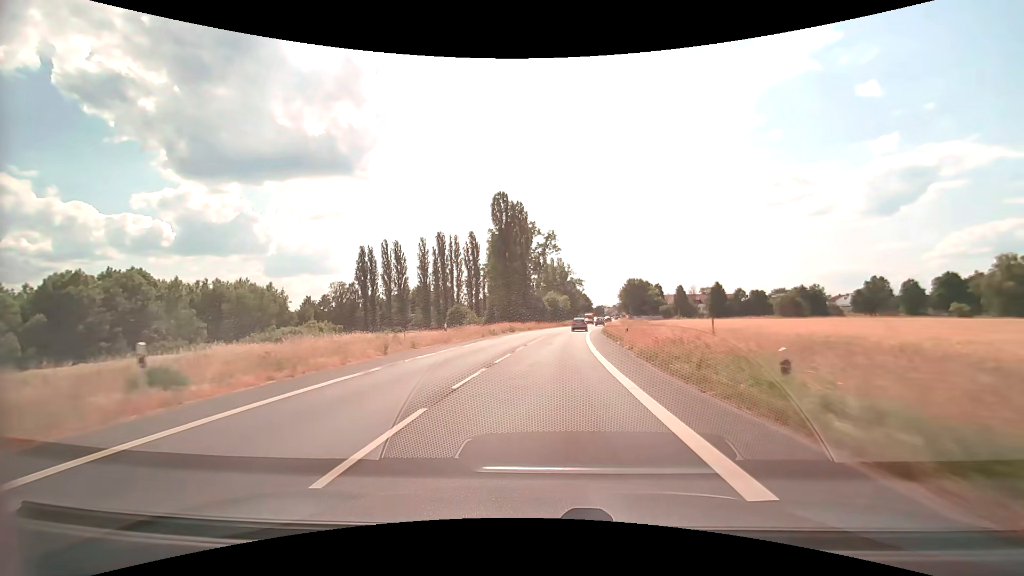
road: secondary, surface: asphalt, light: Day
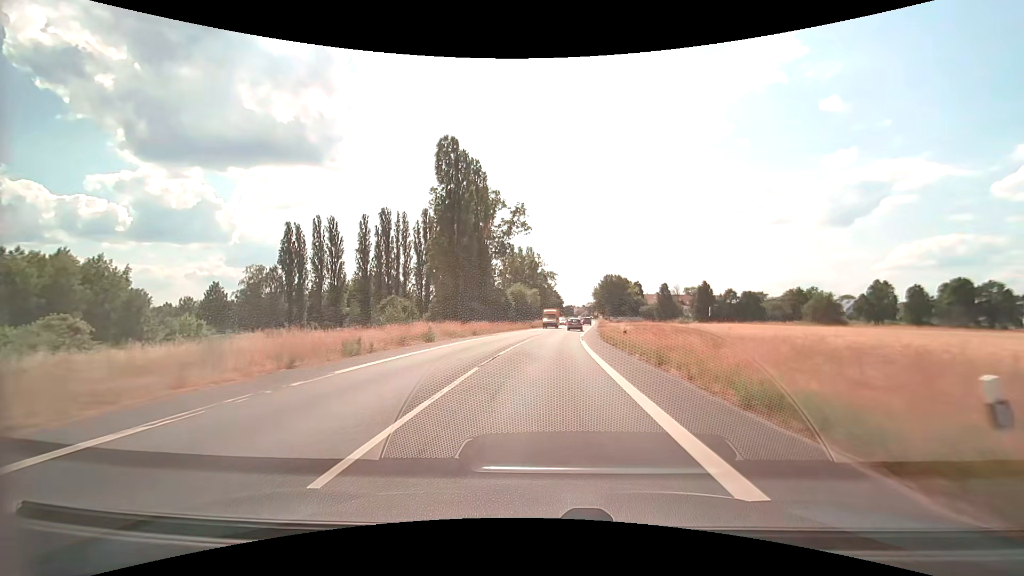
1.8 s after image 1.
(+0.9, +28.7) m; +4°
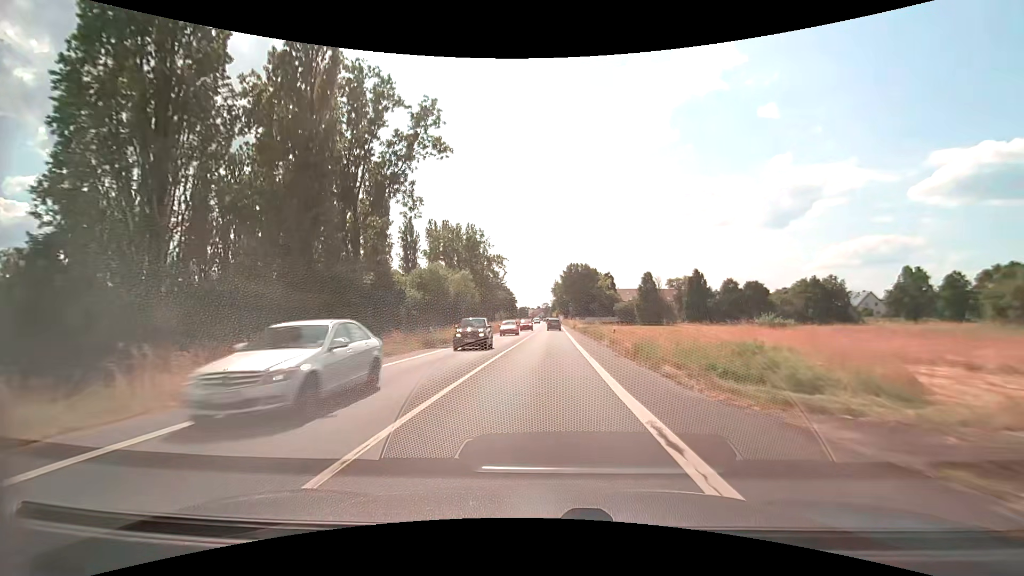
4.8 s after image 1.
(+2.2, +47.3) m; +5°
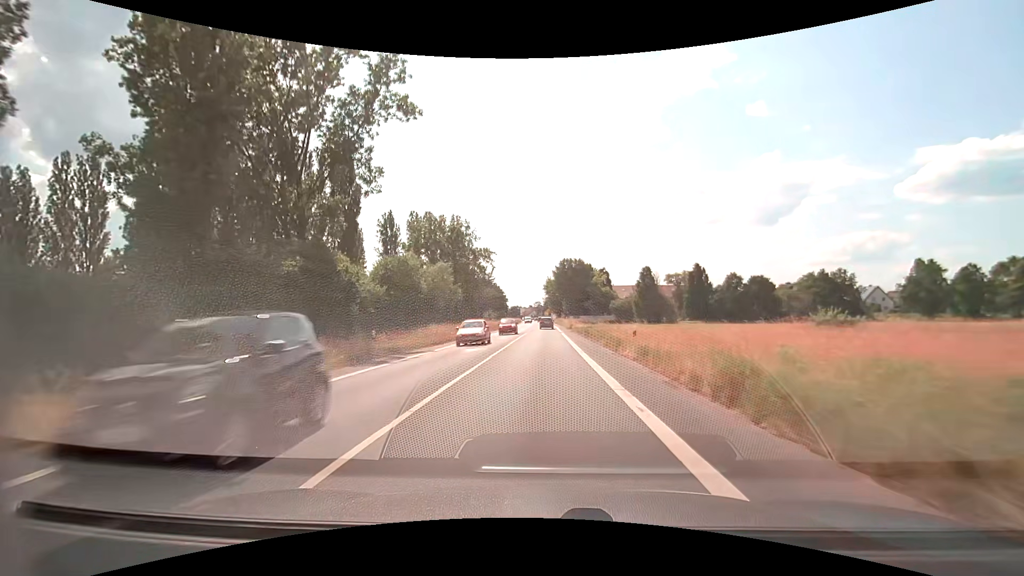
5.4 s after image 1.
(+0.1, +9.6) m; +1°
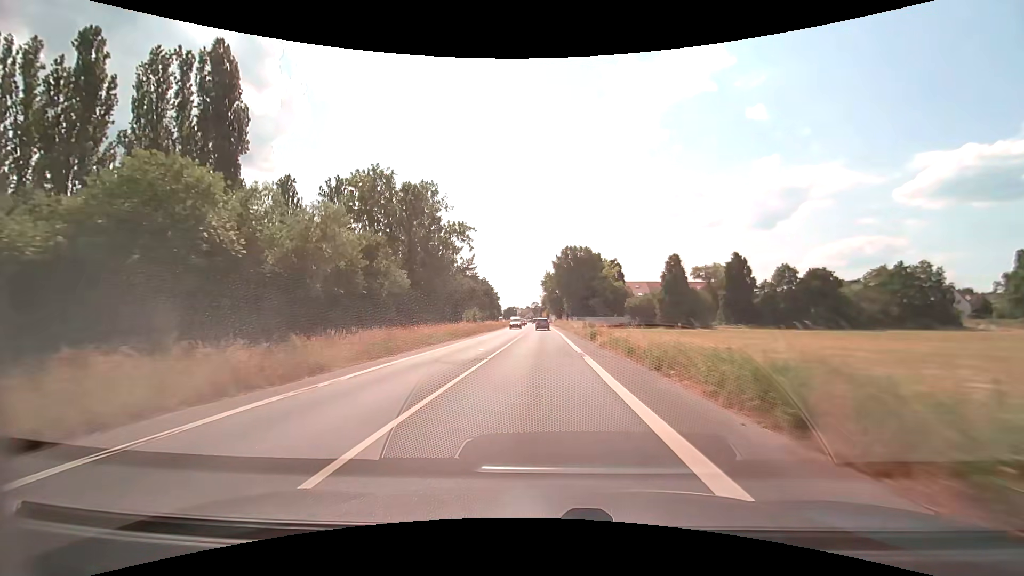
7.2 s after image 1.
(+0.1, +29.6) m; 0°
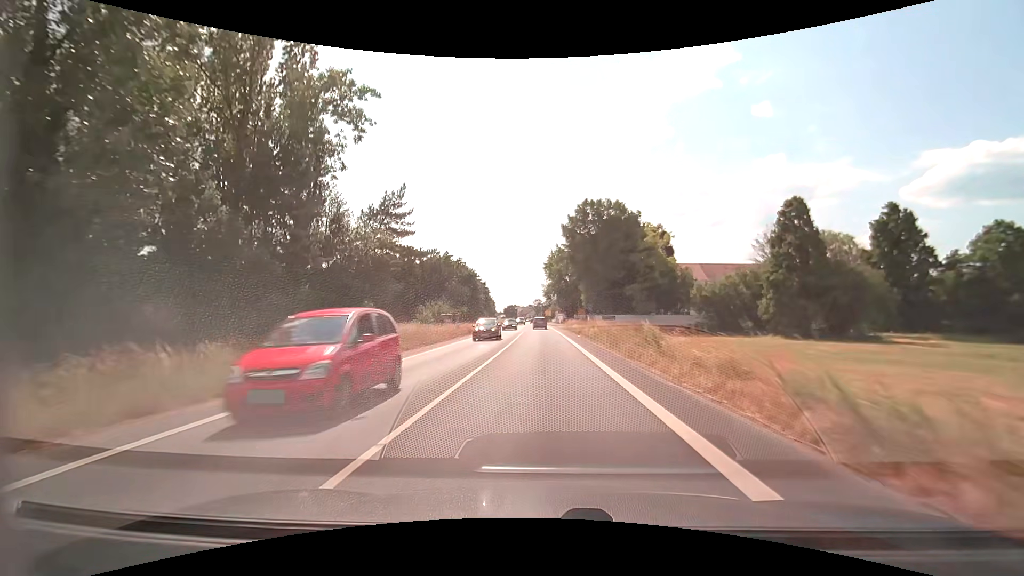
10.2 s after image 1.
(-0.1, +46.7) m; -1°
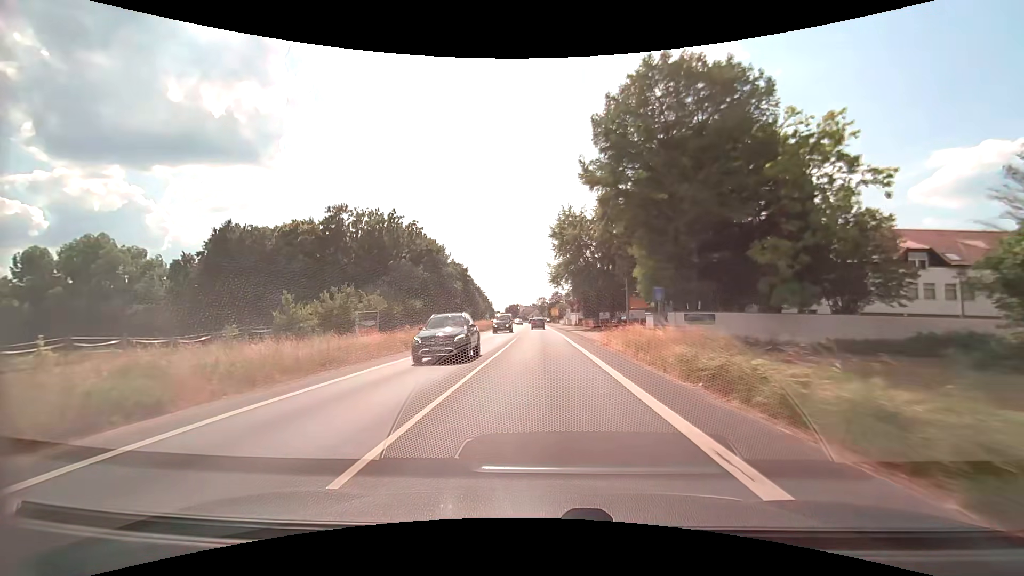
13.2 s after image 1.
(-0.2, +41.1) m; -1°
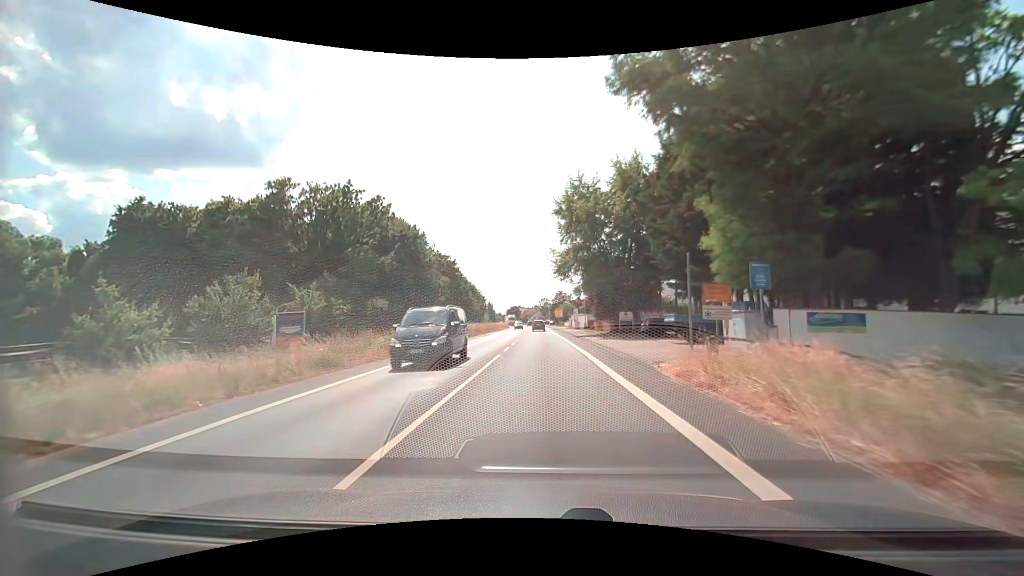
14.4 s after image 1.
(0.0, +14.9) m; 0°
(0, +10) (0, +20) (0, +30) (0, +40) (0, +50) (0, +60) (0, +70) (0, +80) (0, +90) (-1, +100) m
